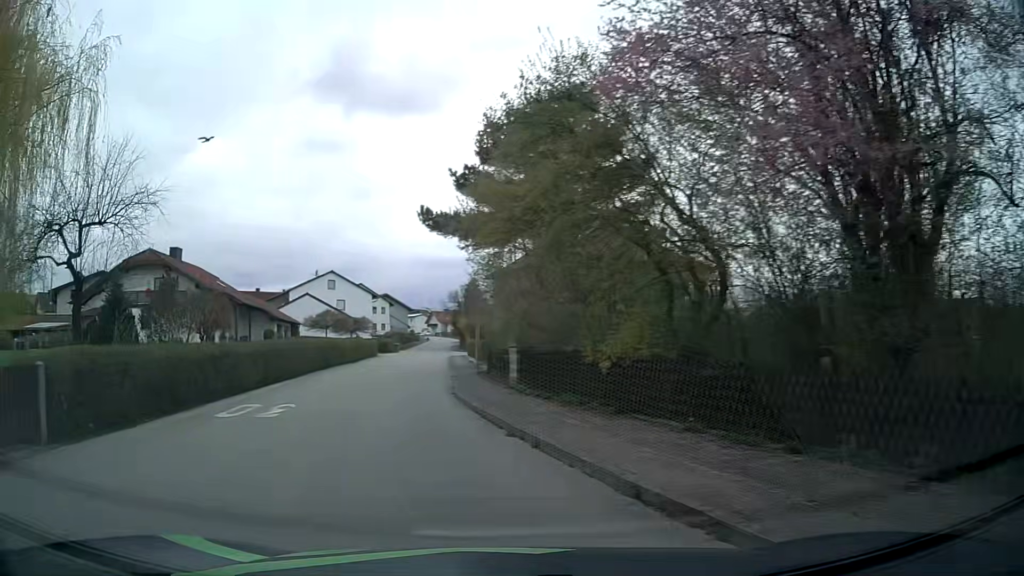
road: residential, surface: asphalt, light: Day
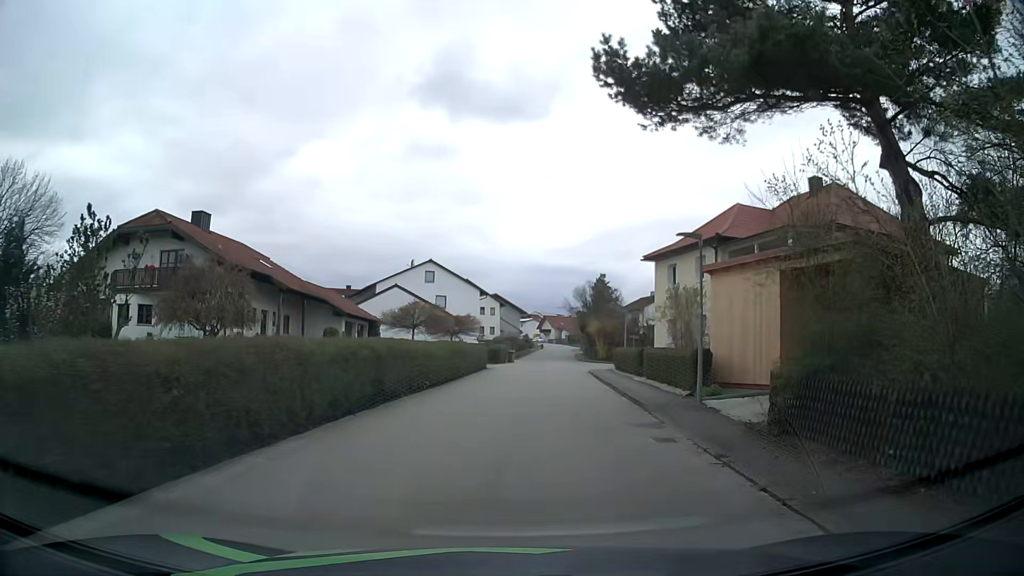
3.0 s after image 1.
(-2.9, +16.7) m; -8°
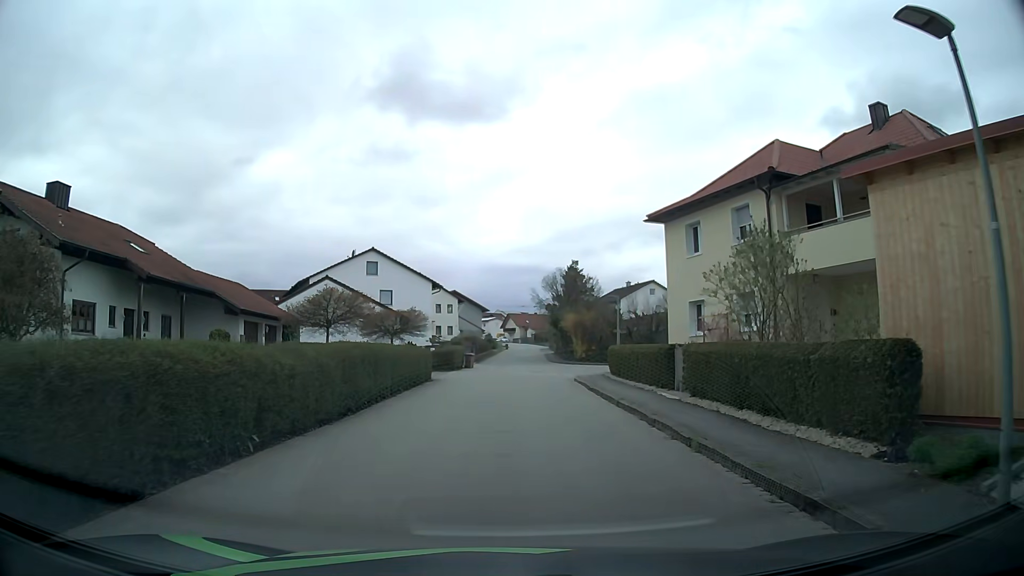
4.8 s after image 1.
(+0.3, +11.3) m; +2°
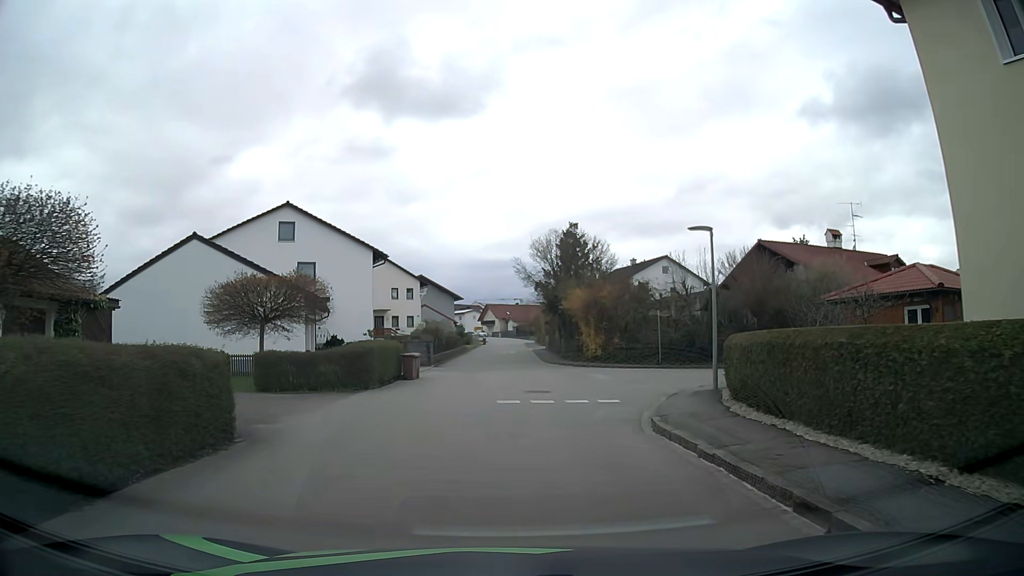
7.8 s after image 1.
(+0.5, +18.9) m; +2°
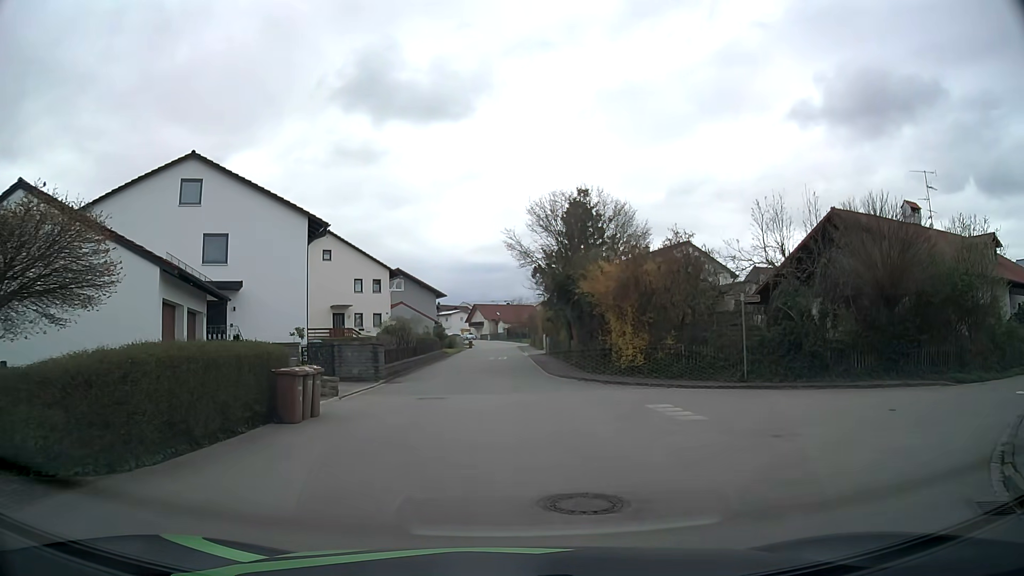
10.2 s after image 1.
(+0.1, +12.5) m; 0°
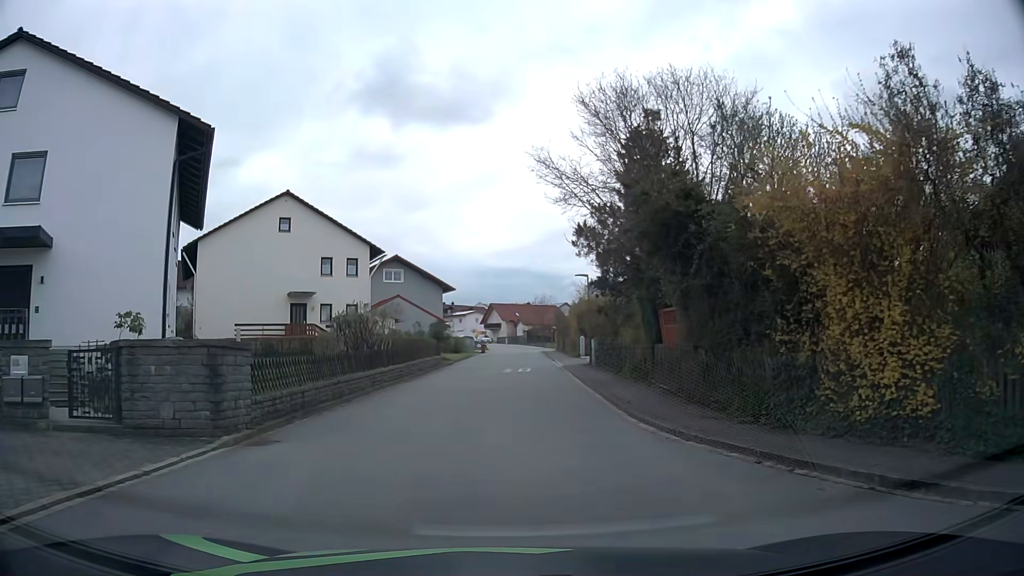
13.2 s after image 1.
(0.0, +15.2) m; -1°
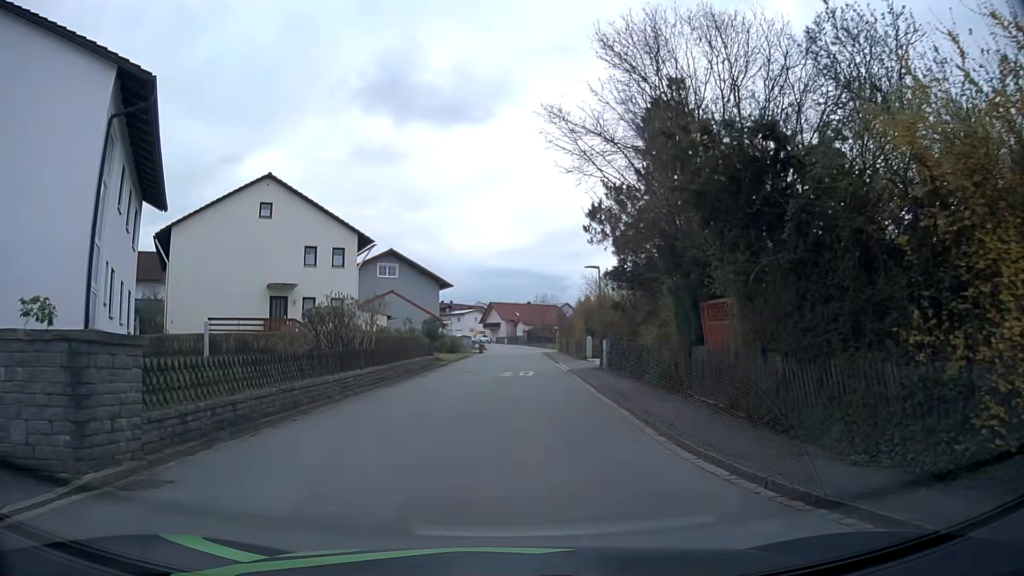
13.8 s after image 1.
(0.0, +3.6) m; 0°
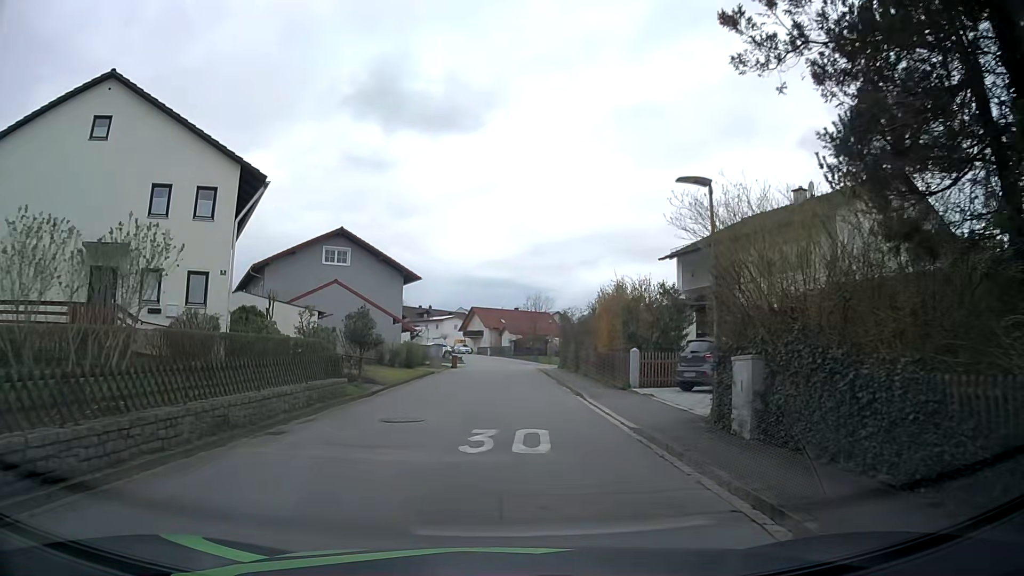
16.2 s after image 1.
(+0.1, +16.1) m; +2°
(0, +10) (0, +20) (0, +30) (0, +40) (0, +50) (-1, +60) (-2, +70) (-4, +80) (-6, +89) (-9, +99) m
